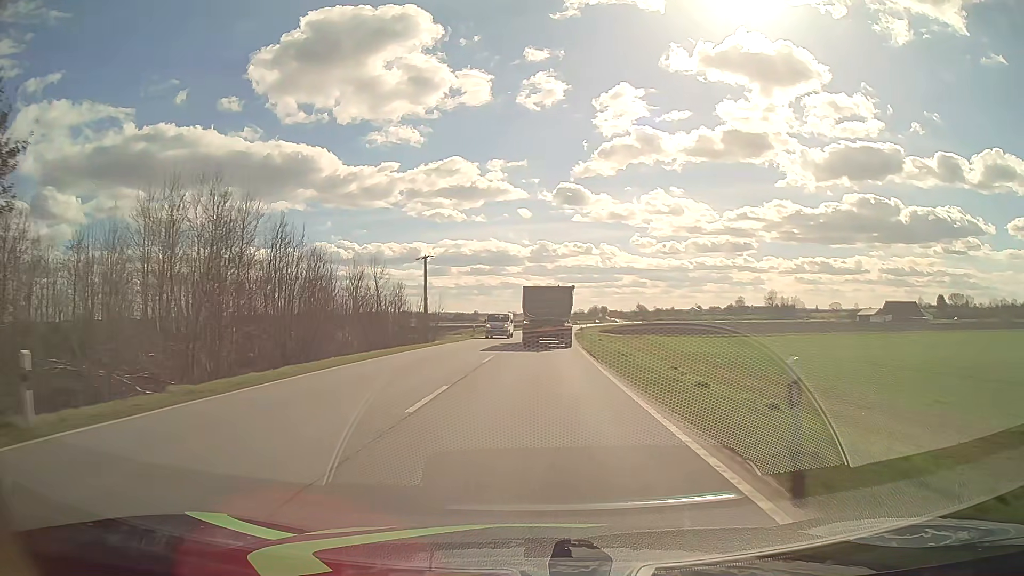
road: primary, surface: asphalt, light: Day
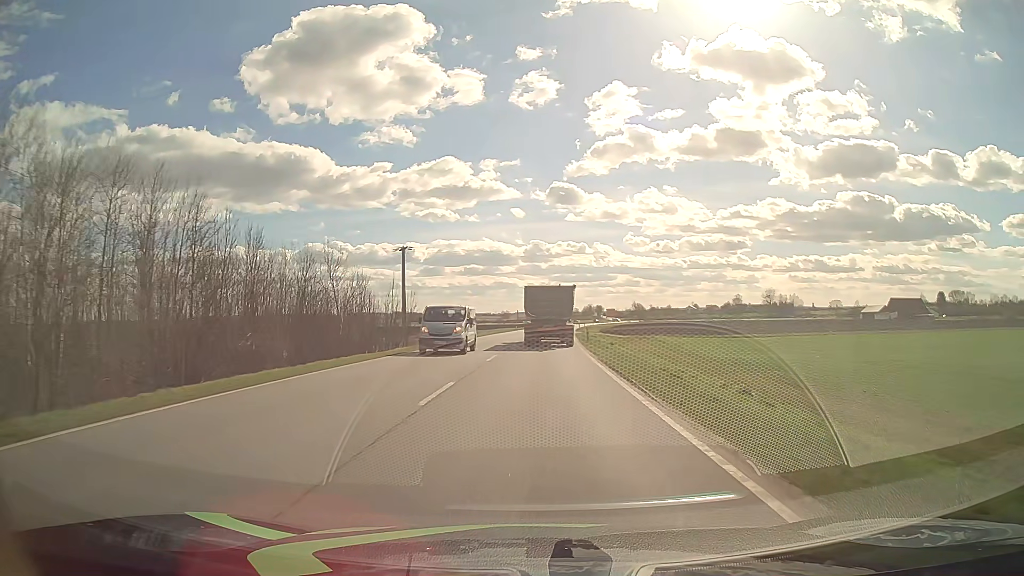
(+0.1, +11.4) m; +1°
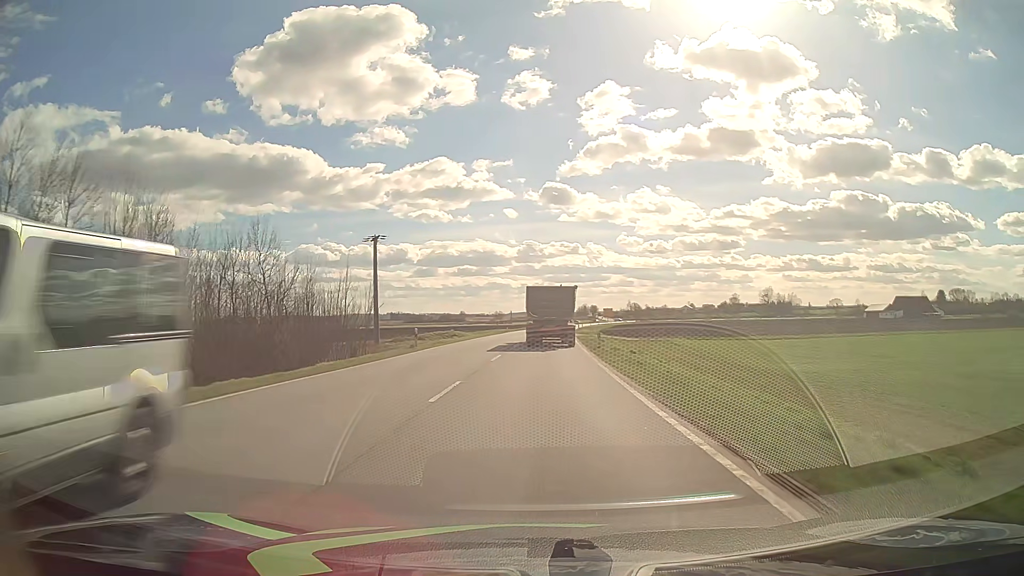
(+0.1, +11.3) m; +1°
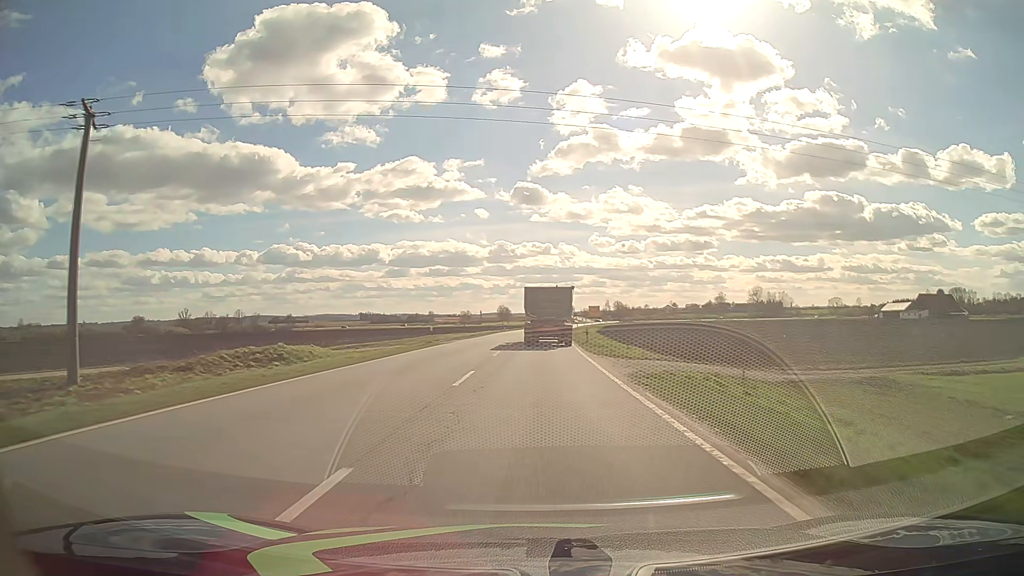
(+0.9, +45.3) m; +2°
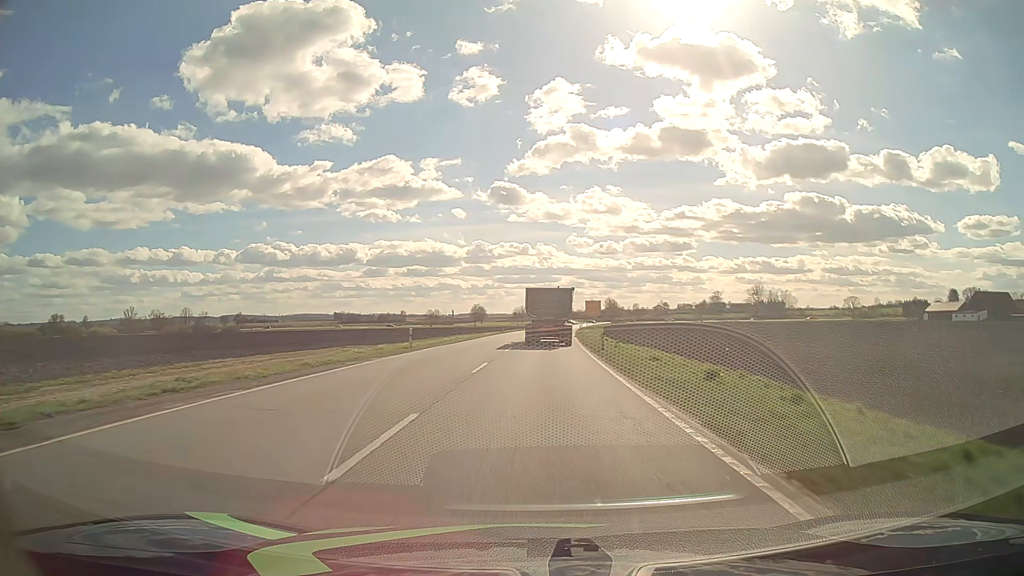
(+0.9, +56.6) m; +2°
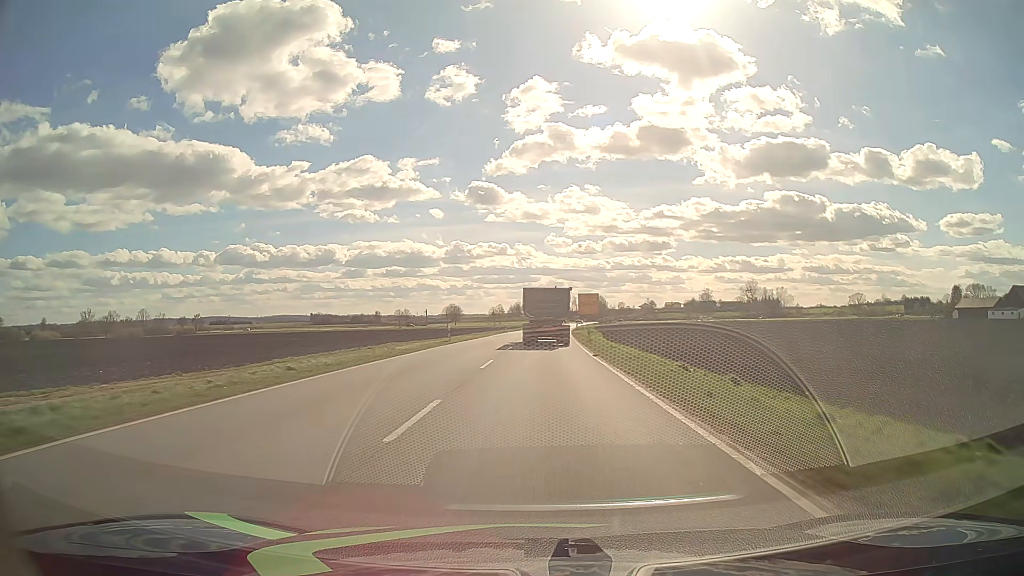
(+0.5, +34.3) m; +2°
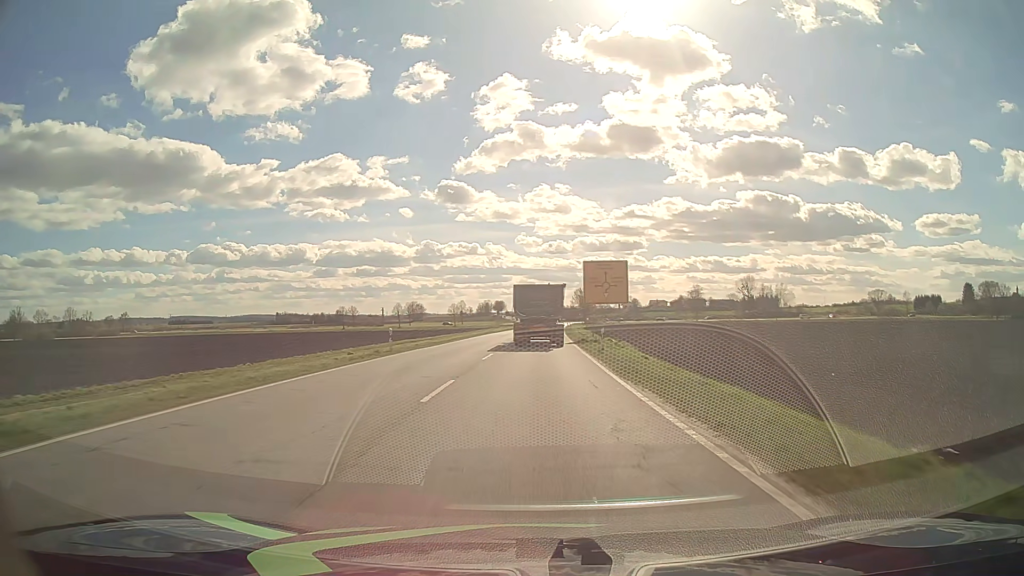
(+1.3, +56.5) m; +2°
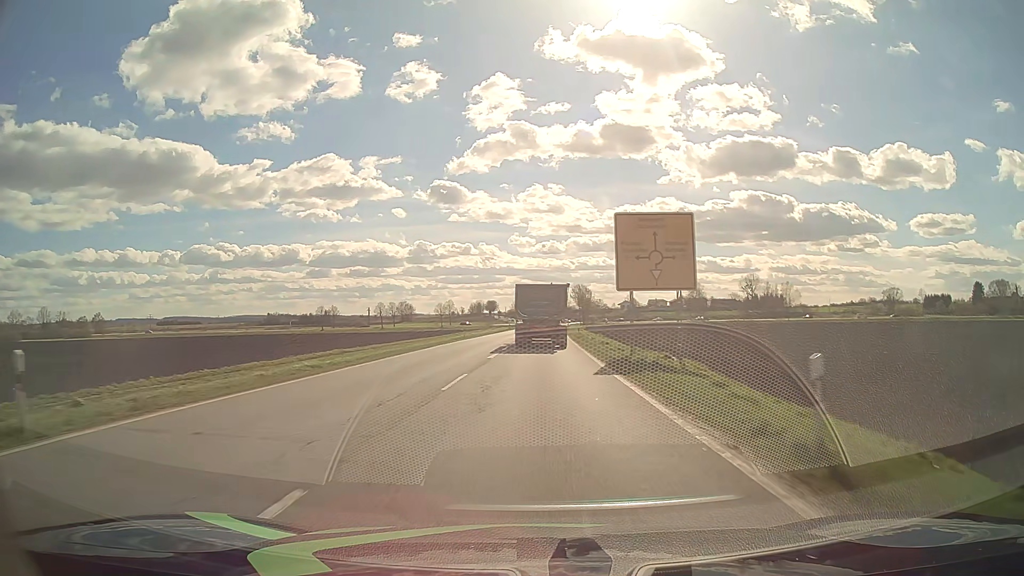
(+0.1, +21.9) m; +1°
(0, +10) (0, +20) (0, +30) (0, +40) (+1, +50) (+1, +60) (+1, +70) (+2, +80) (+2, +90) (+2, +100) m
